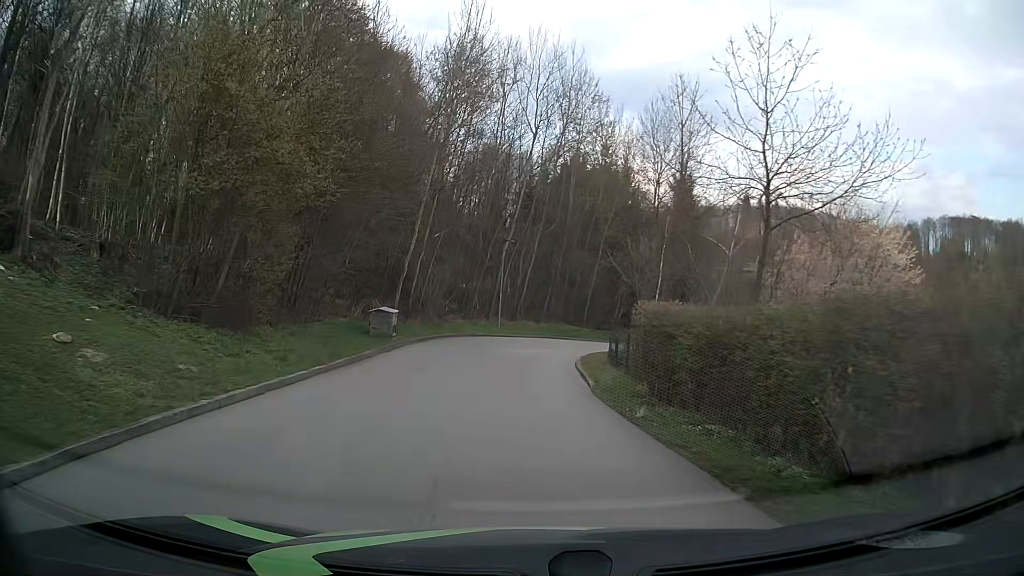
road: residential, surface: asphalt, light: Day
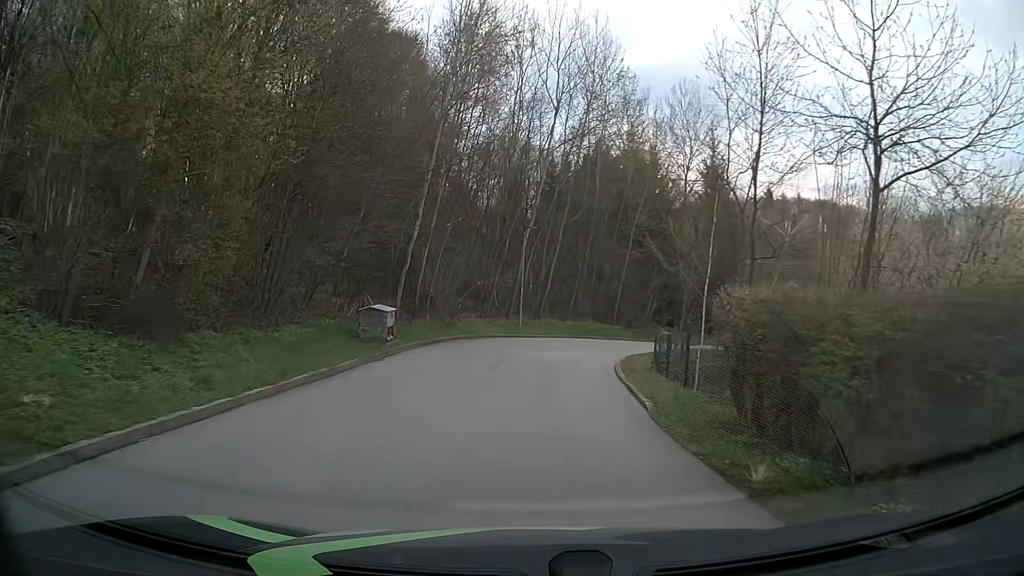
(0.0, +4.5) m; 0°
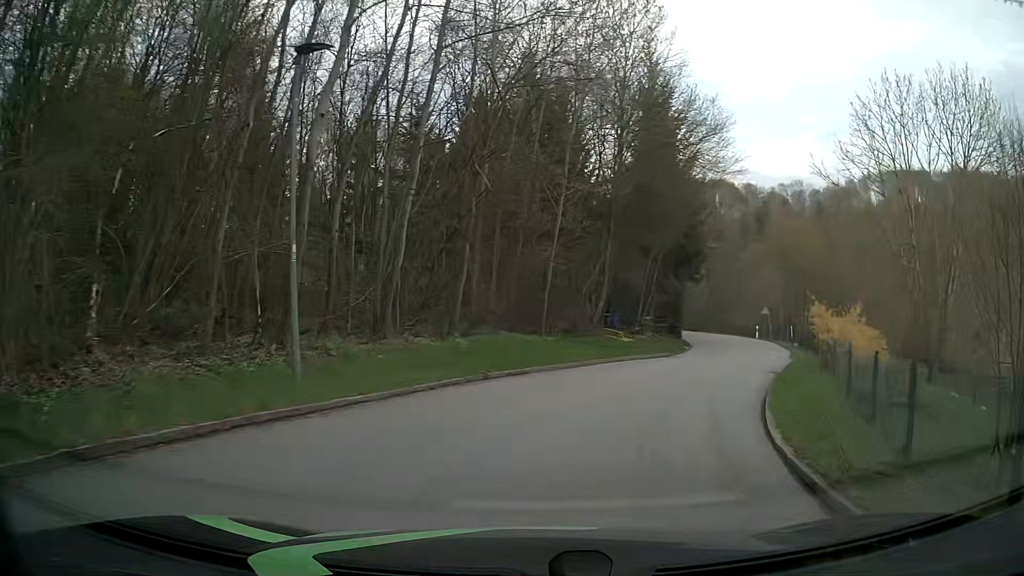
(+0.4, +22.4) m; +8°
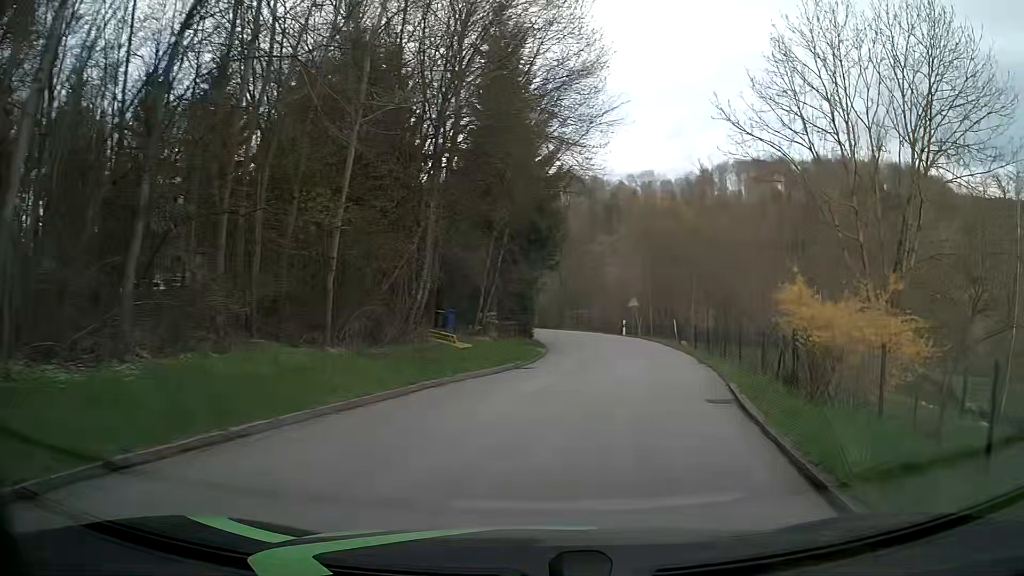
(+1.1, +8.8) m; +13°
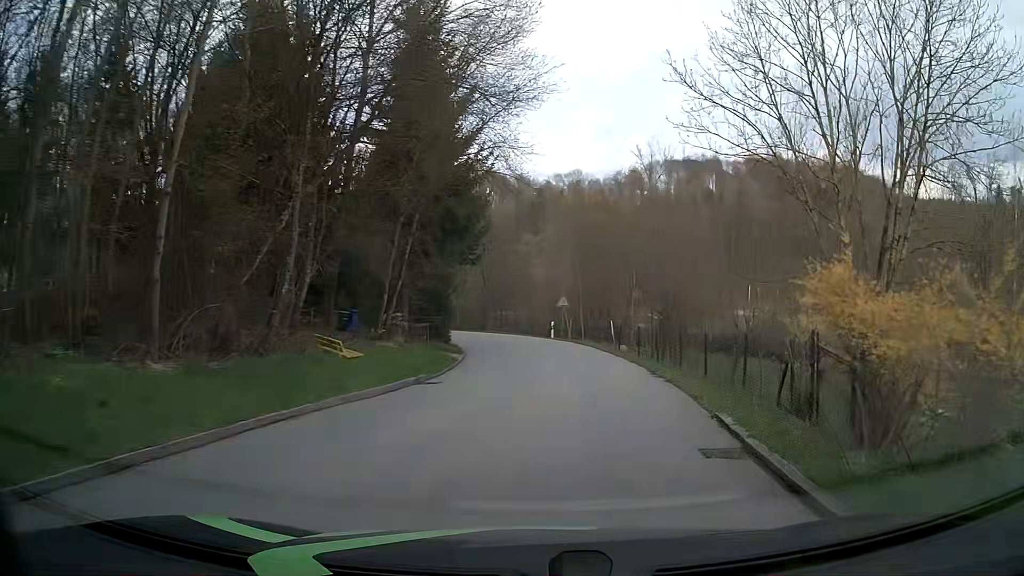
(+0.3, +4.4) m; +7°
